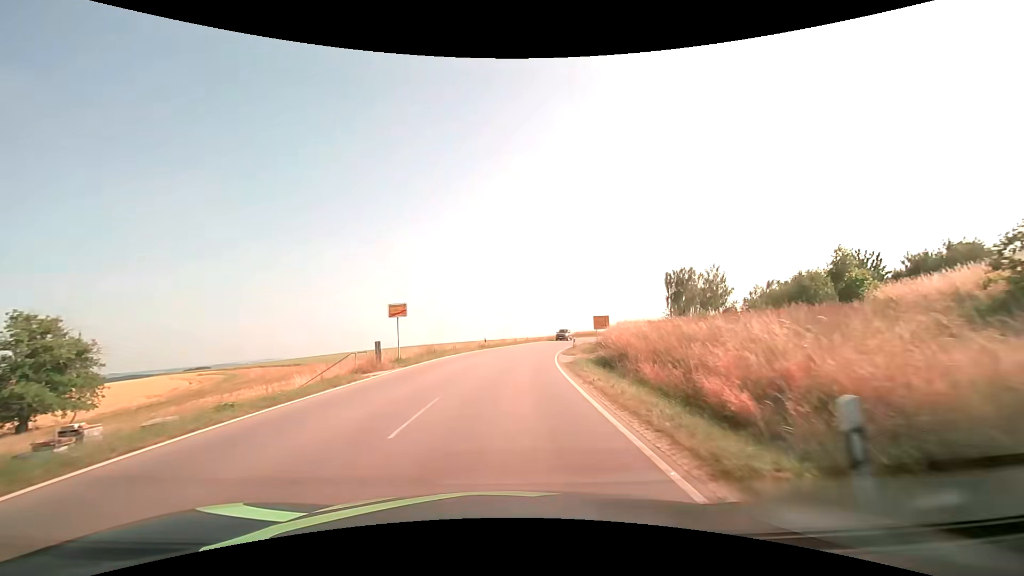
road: tertiary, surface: asphalt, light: Day
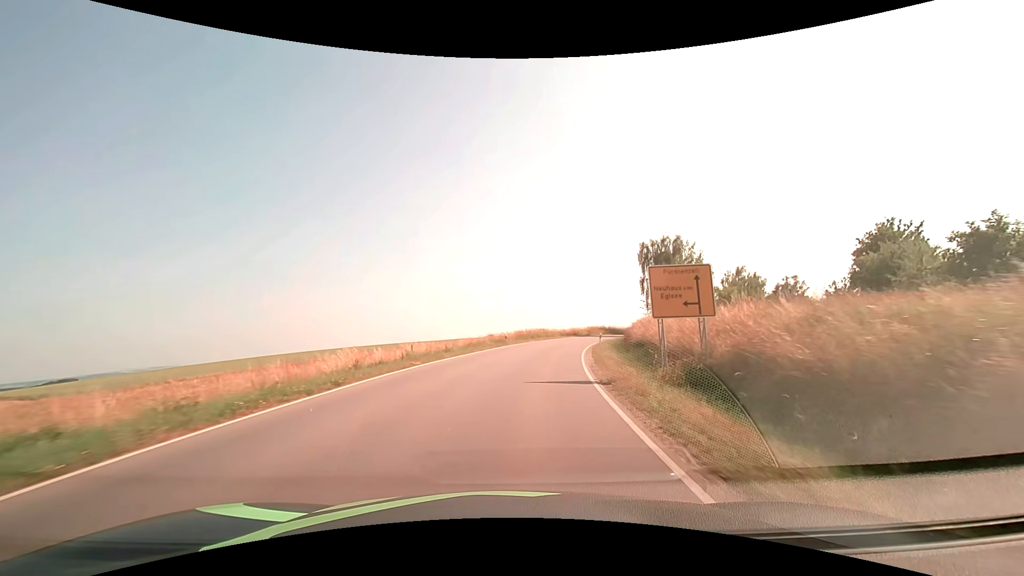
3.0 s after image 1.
(+3.3, +43.2) m; +9°
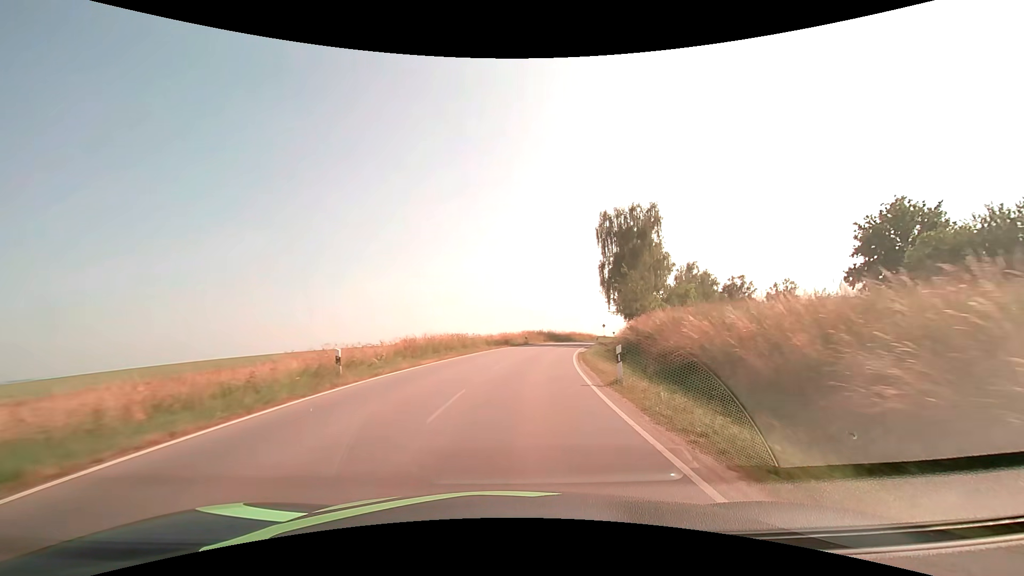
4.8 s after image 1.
(+2.1, +26.9) m; +9°
(0, +10) (+1, +20) (+2, +30) (+4, +40) (+6, +50) (+9, +59) (+12, +69) (+15, +78) (+19, +87) (+24, +96) m
